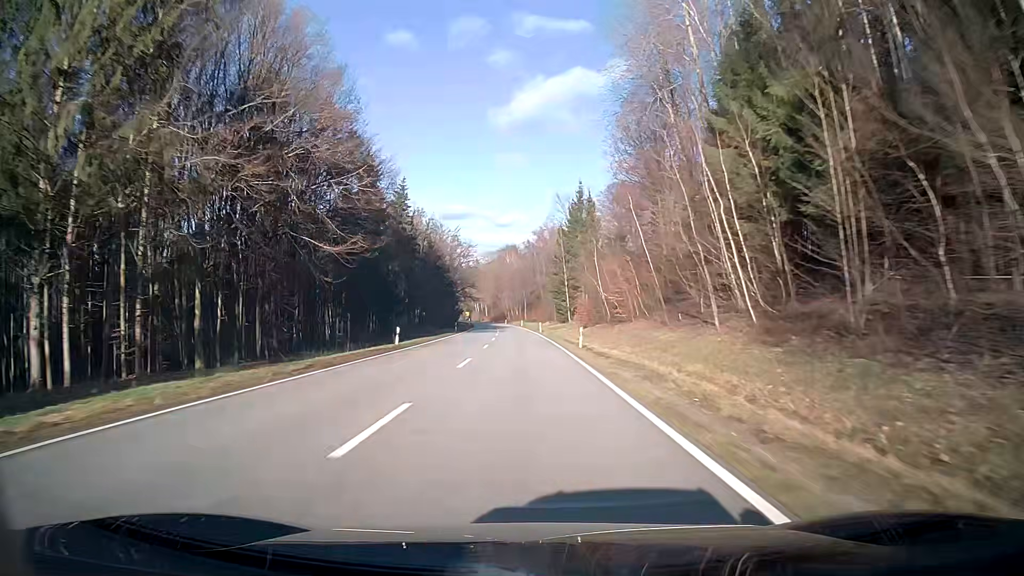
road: secondary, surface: asphalt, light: Day
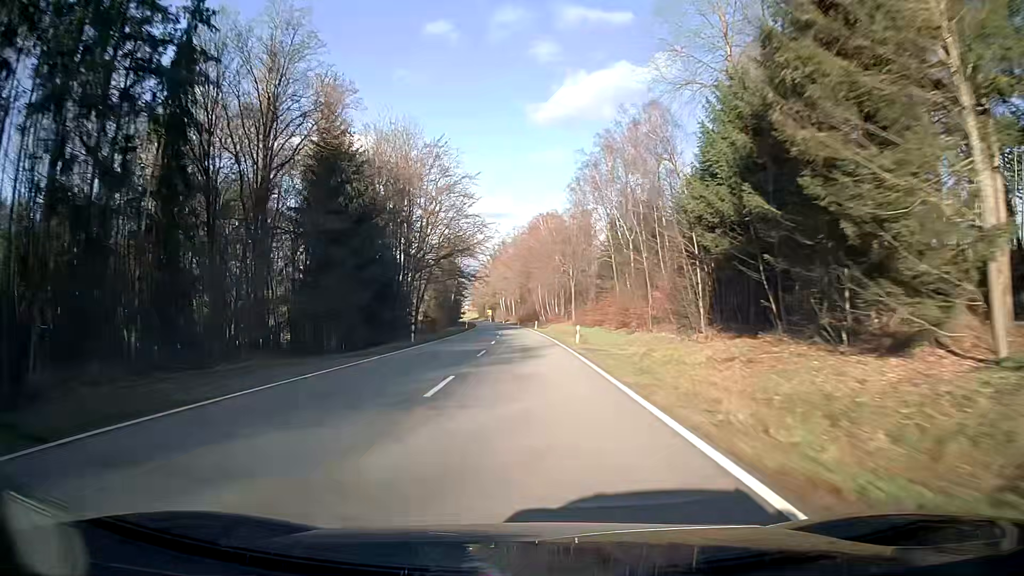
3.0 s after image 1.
(-2.0, +79.2) m; -3°
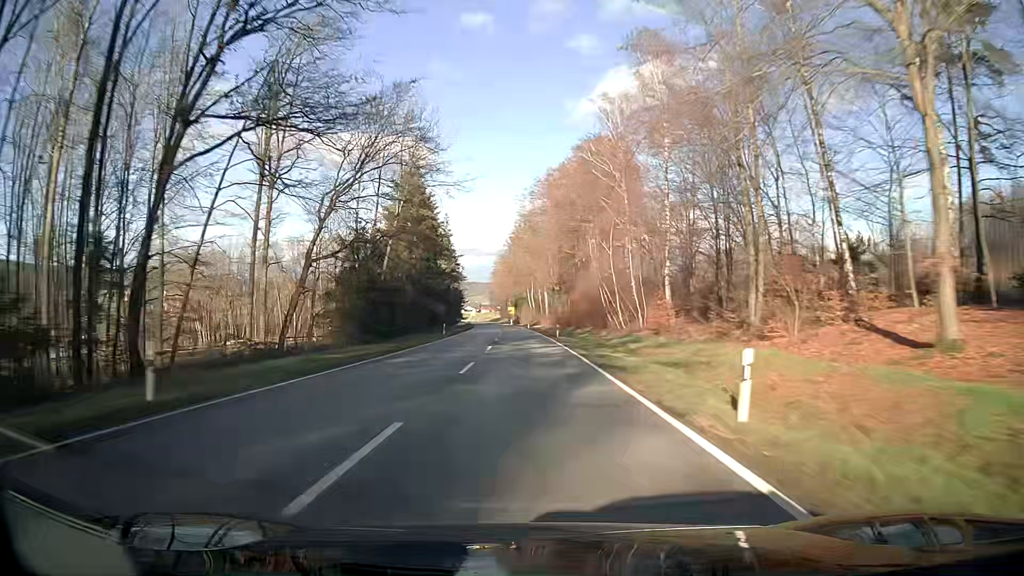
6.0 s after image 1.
(-2.1, +79.1) m; -3°
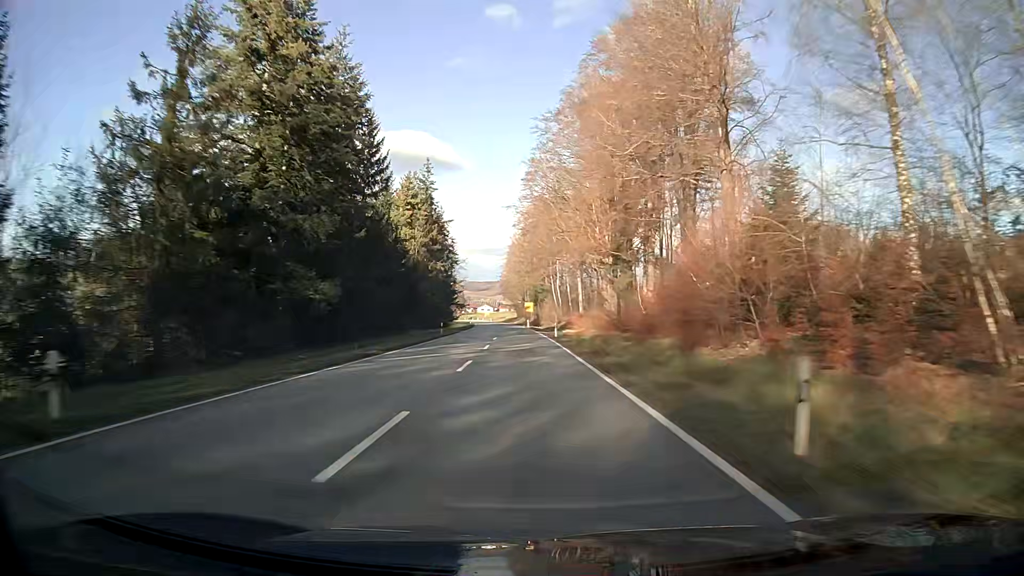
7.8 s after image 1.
(-0.8, +47.4) m; -2°
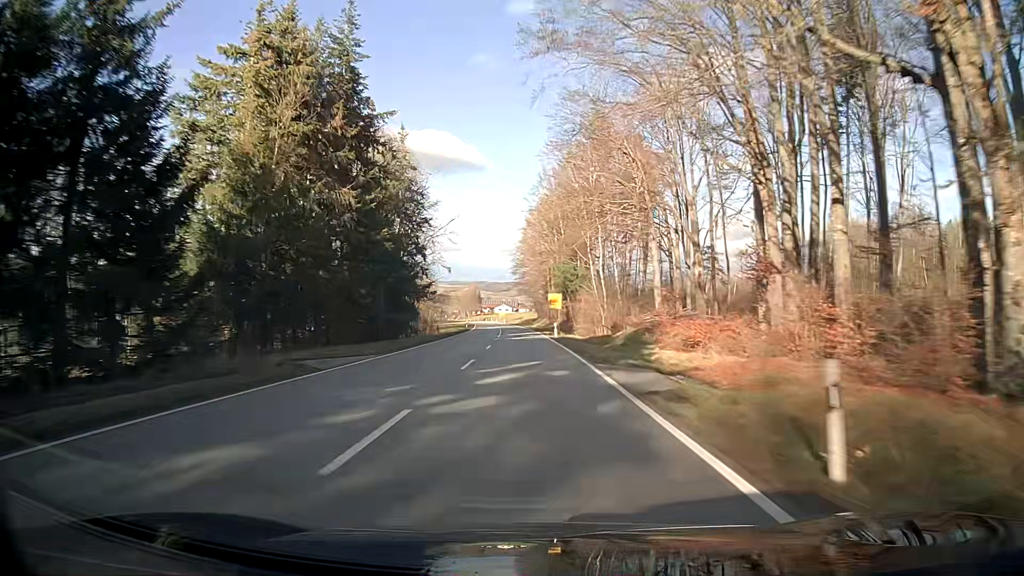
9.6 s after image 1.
(-0.8, +47.4) m; -2°
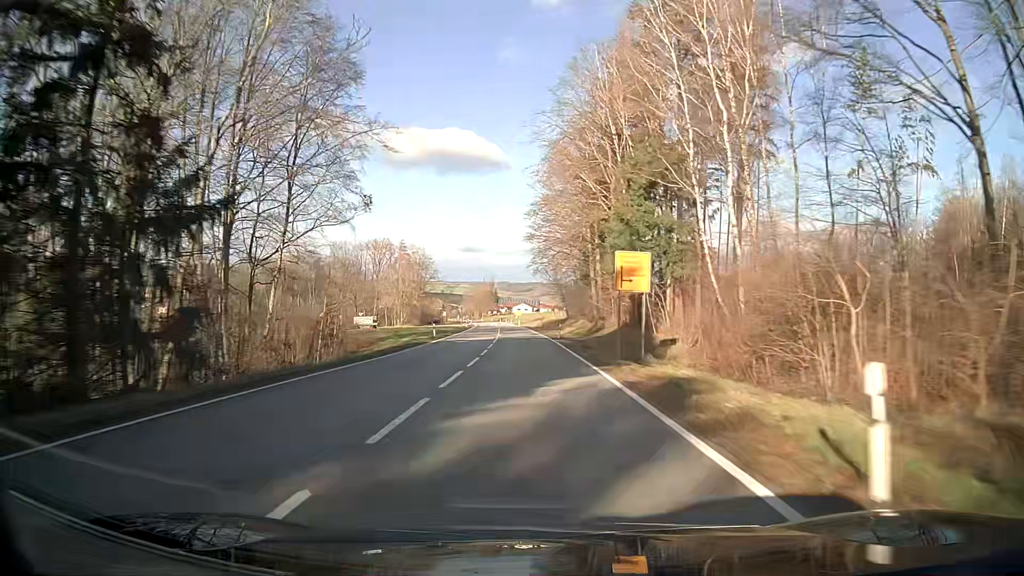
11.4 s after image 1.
(-0.8, +47.4) m; -2°
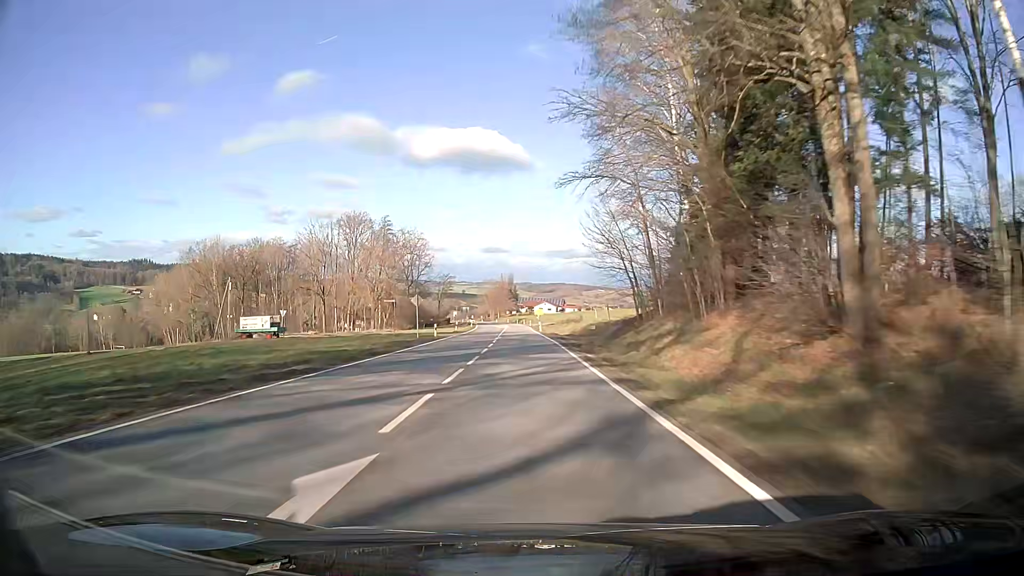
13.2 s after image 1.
(-0.7, +47.4) m; -1°
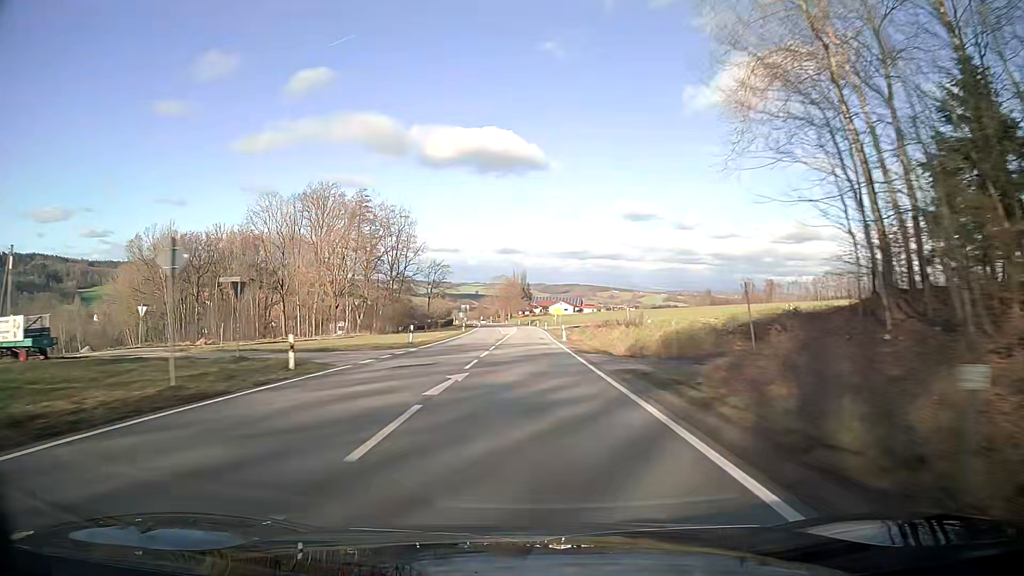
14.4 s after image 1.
(-0.3, +31.6) m; -2°
(0, +10) (0, +20) (0, +30) (0, +40) (0, +50) (0, +60) (0, +70) (-1, +80) (-1, +90) (-1, +100) m
